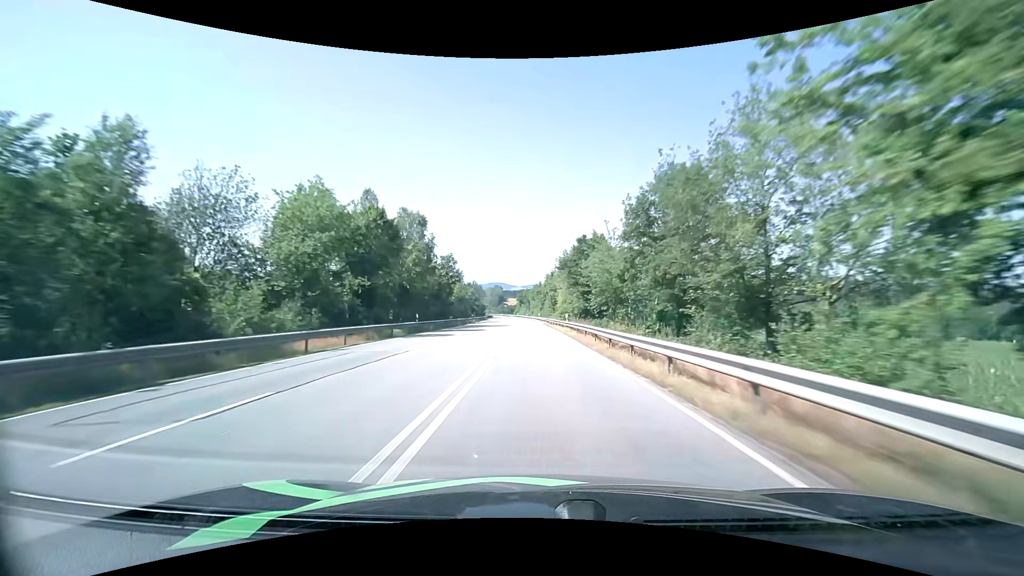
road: primary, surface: asphalt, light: Day
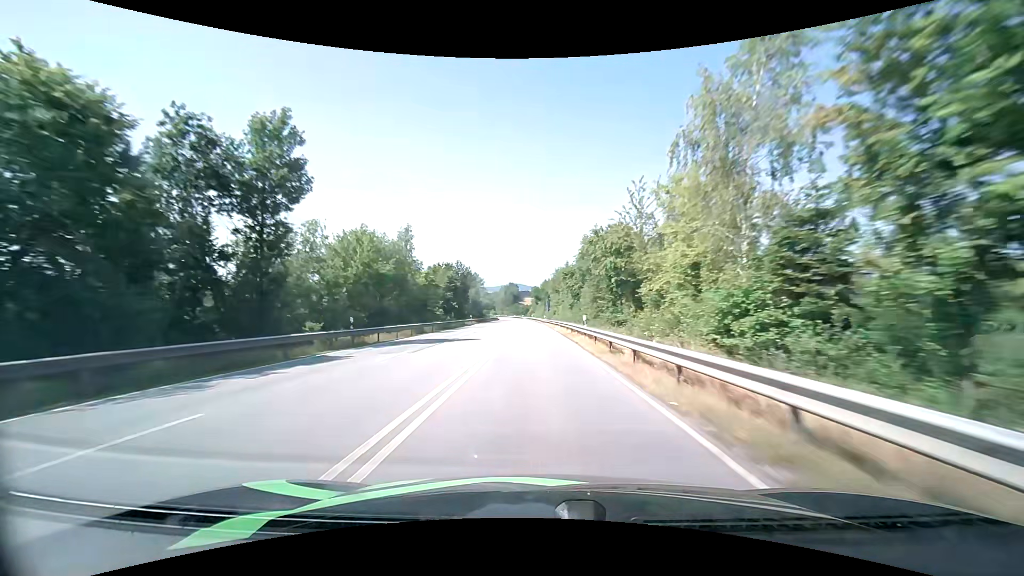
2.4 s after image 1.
(-1.1, +61.8) m; -2°
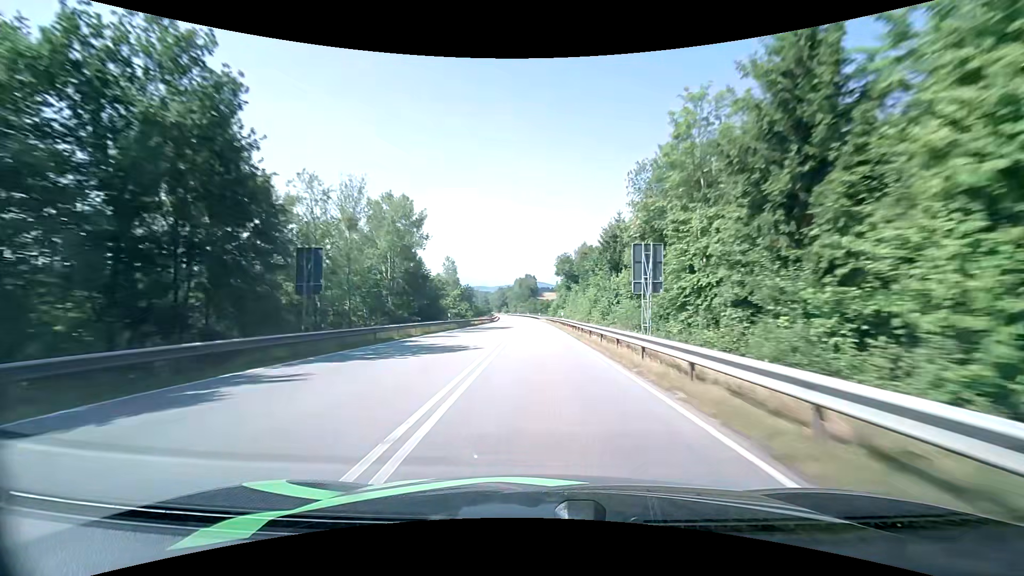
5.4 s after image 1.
(-2.1, +80.3) m; -2°
